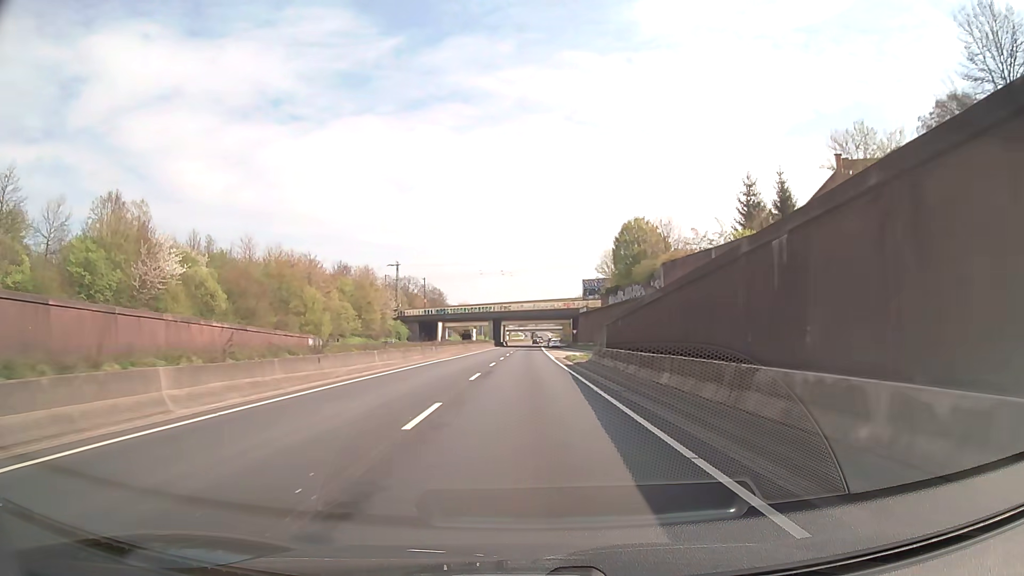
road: trunk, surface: asphalt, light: Day
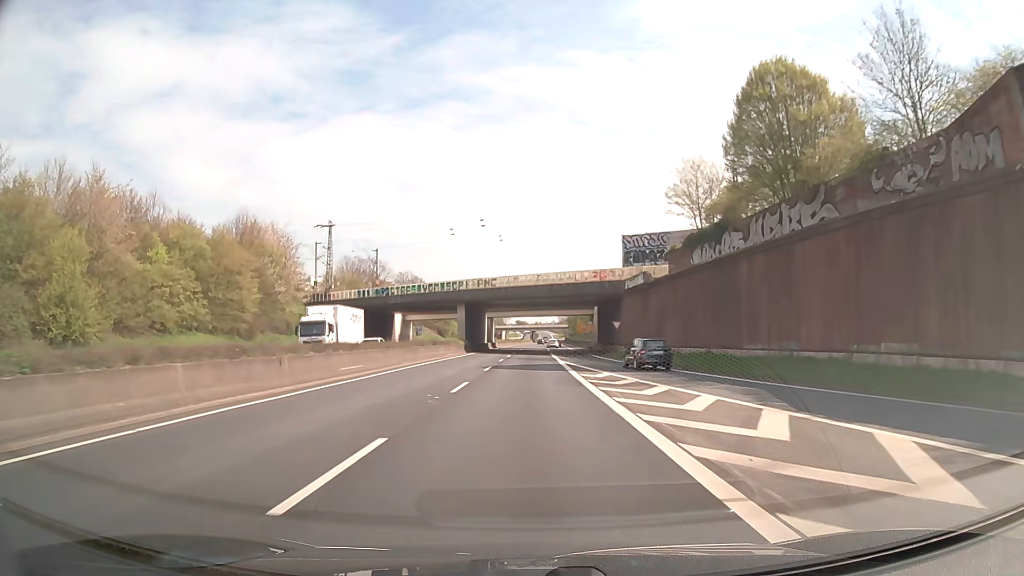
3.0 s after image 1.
(-0.5, +53.4) m; -1°
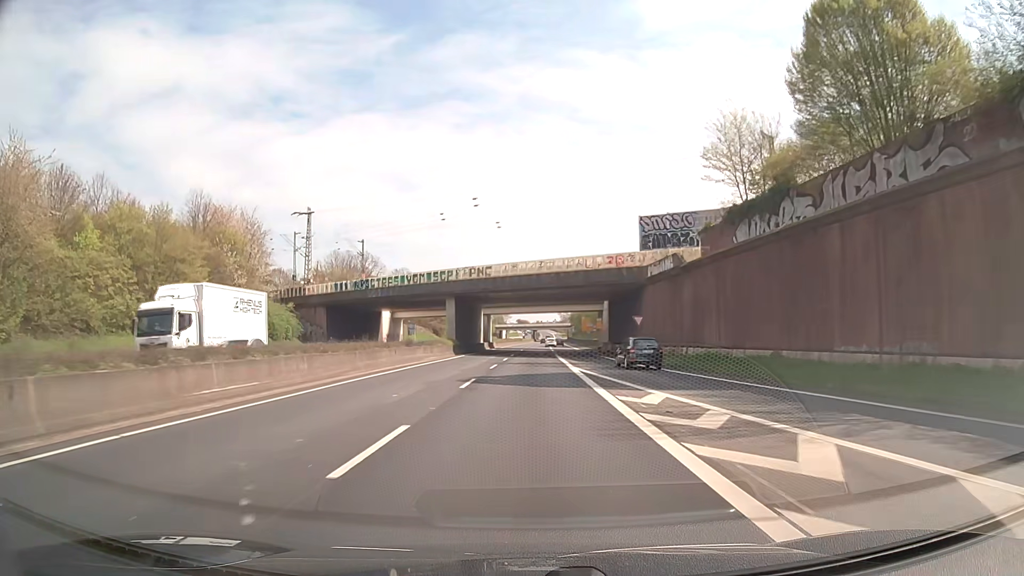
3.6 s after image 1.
(0.0, +10.7) m; 0°
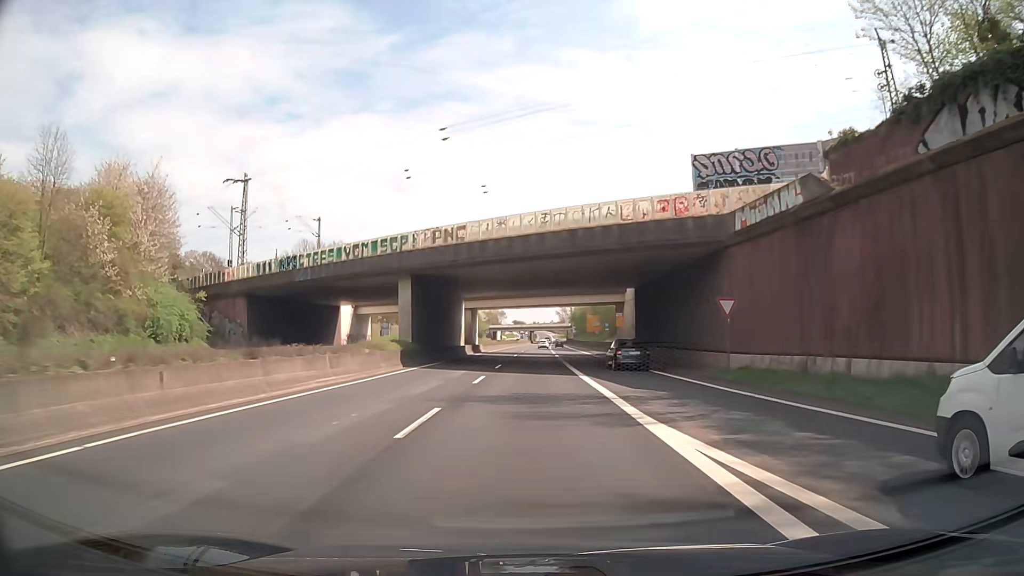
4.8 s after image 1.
(0.0, +21.3) m; 0°
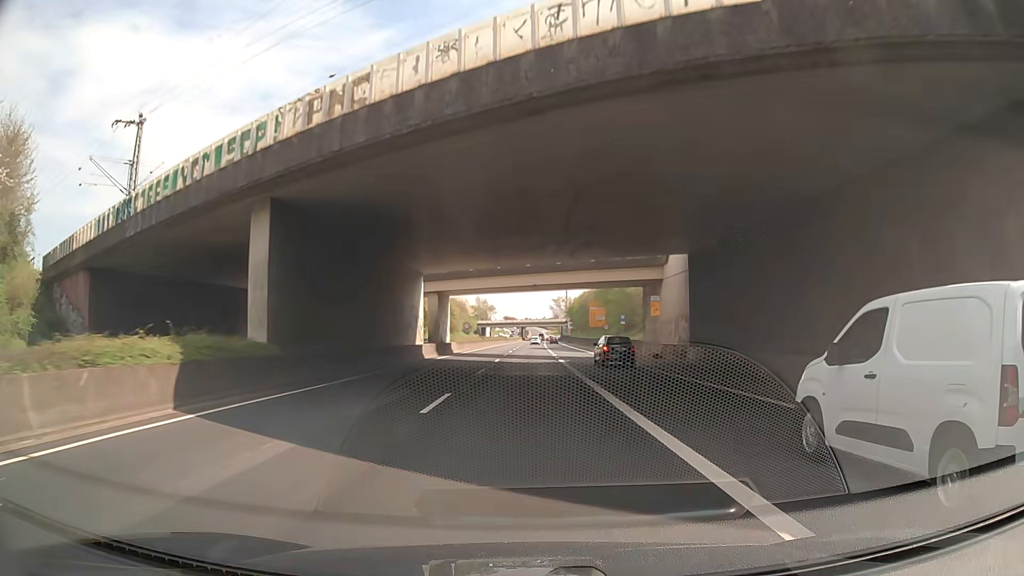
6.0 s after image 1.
(+0.1, +21.3) m; +1°
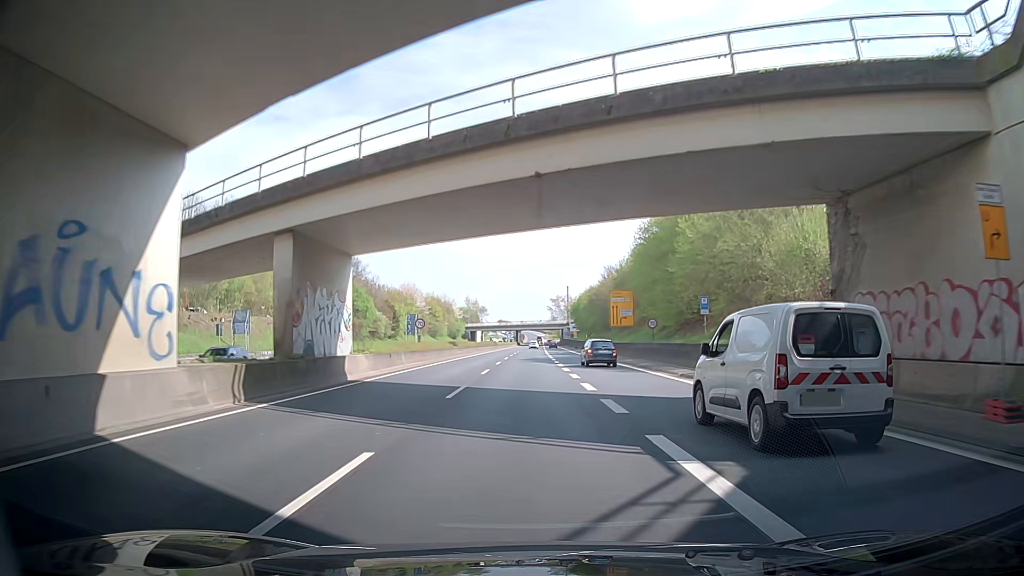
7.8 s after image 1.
(-0.4, +32.1) m; -2°
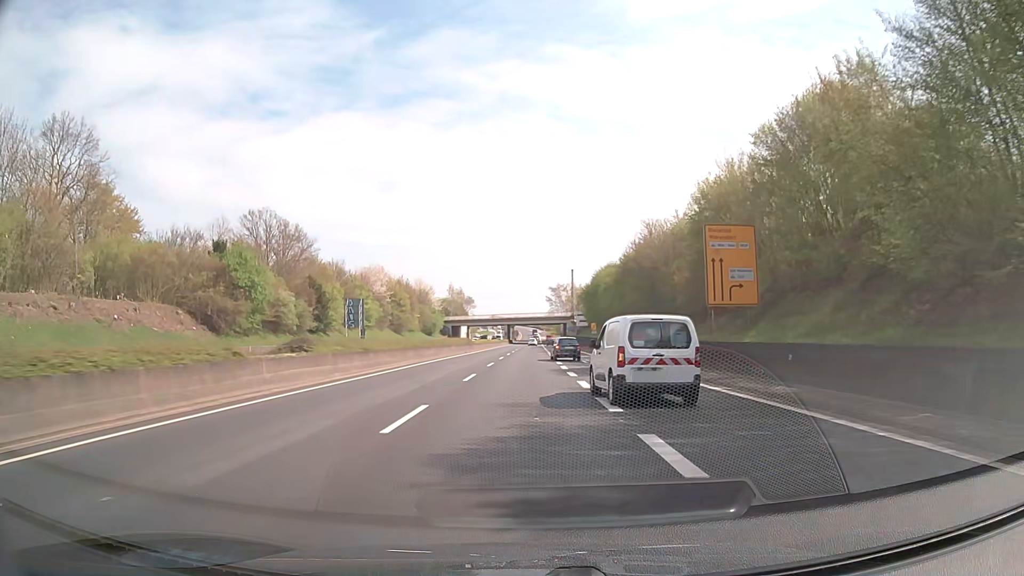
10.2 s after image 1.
(+1.8, +42.8) m; +3°
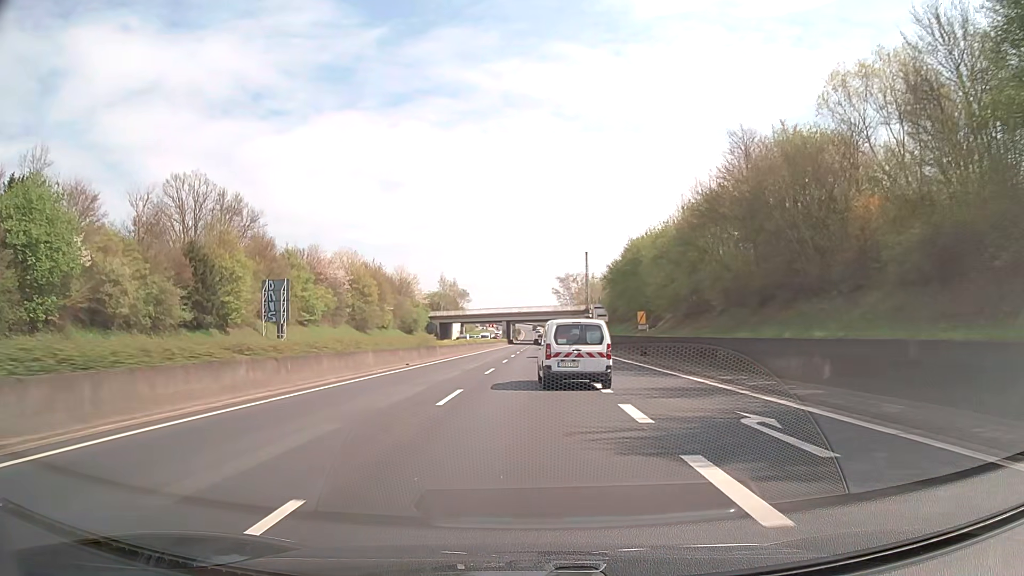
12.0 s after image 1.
(-0.2, +32.2) m; -1°
(0, +10) (0, +20) (0, +30) (0, +40) (0, +50) (+1, +60) (+1, +70) (+1, +80) (+2, +90) (+2, +100) m
